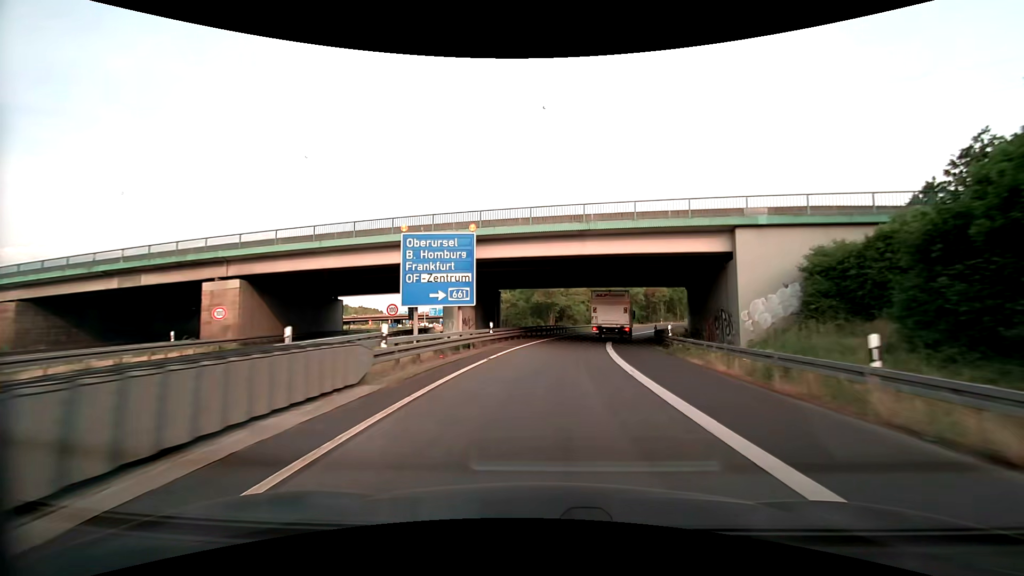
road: motorway_link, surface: asphalt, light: Day
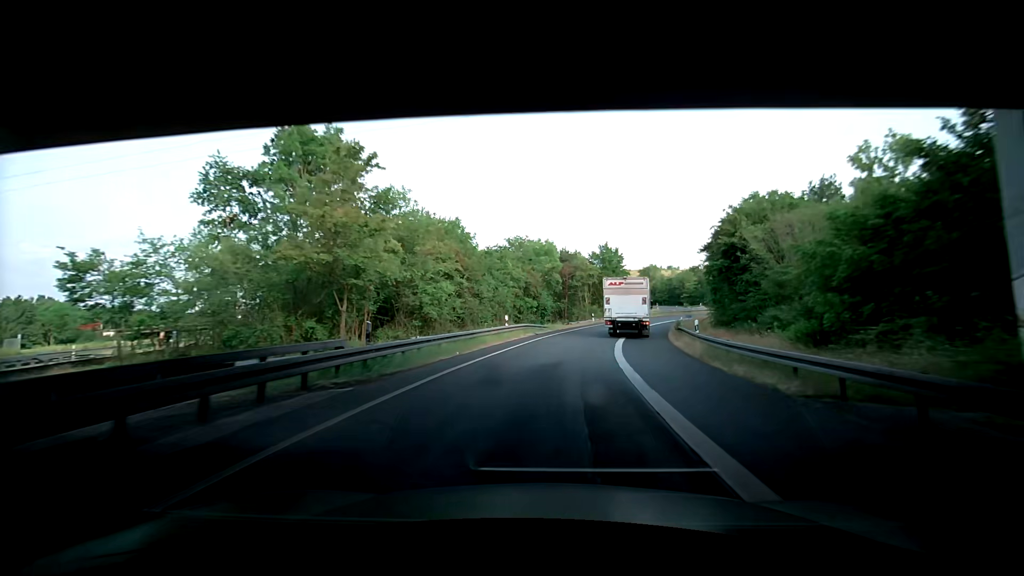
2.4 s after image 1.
(+4.0, +45.1) m; +8°
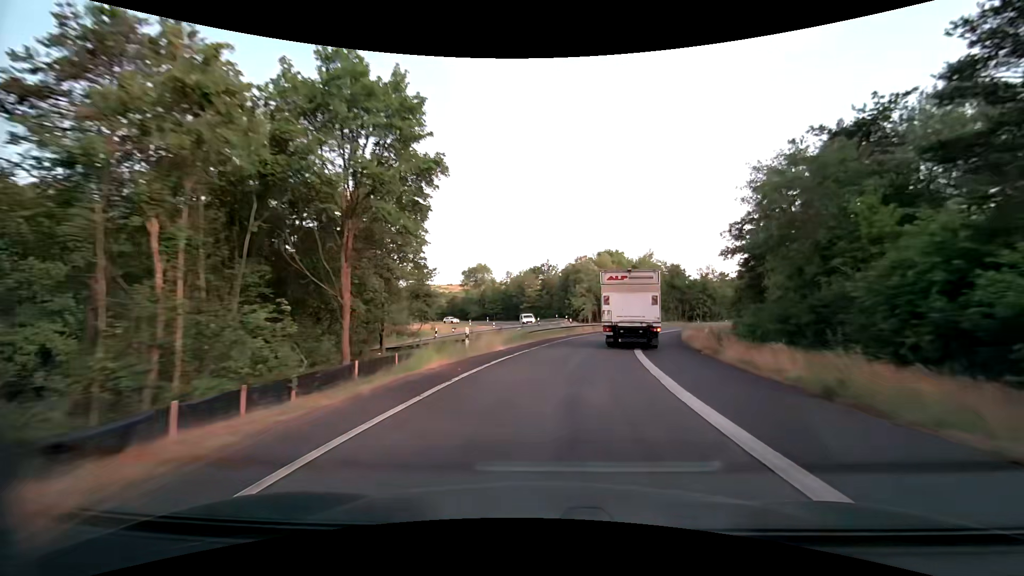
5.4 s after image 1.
(+13.0, +52.6) m; +25°
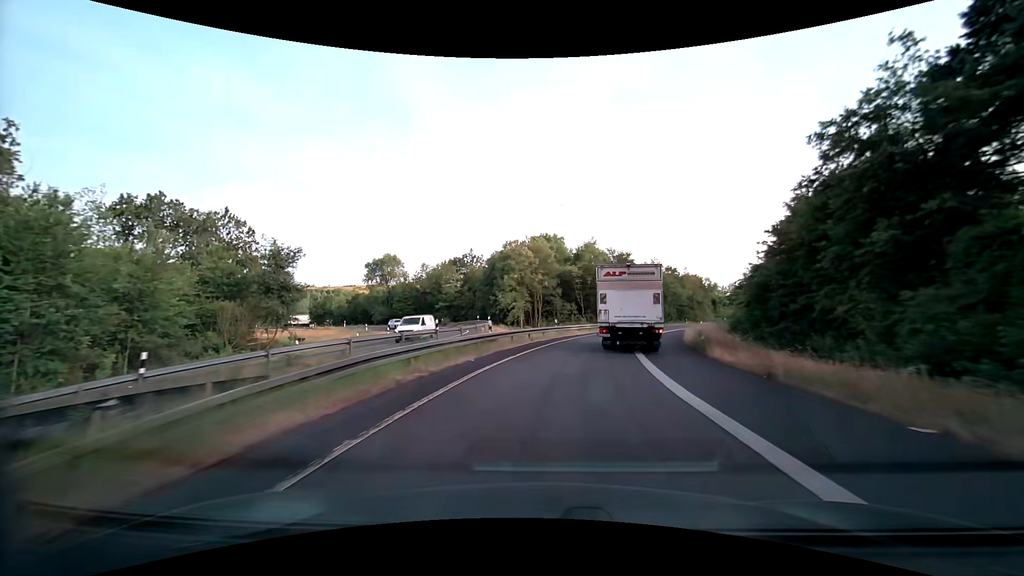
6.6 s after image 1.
(+1.5, +20.8) m; +8°
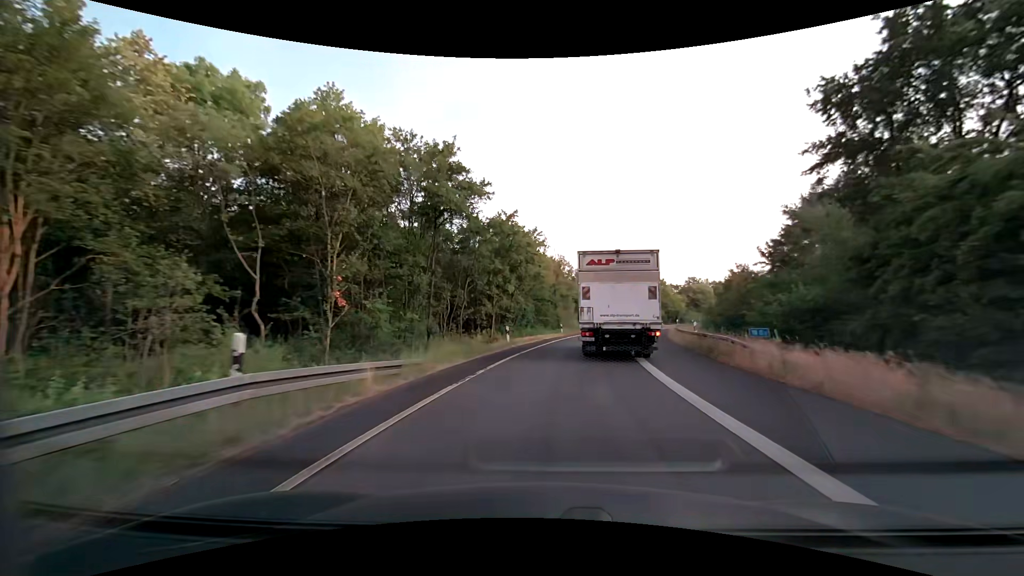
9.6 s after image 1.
(+8.7, +49.6) m; +20°
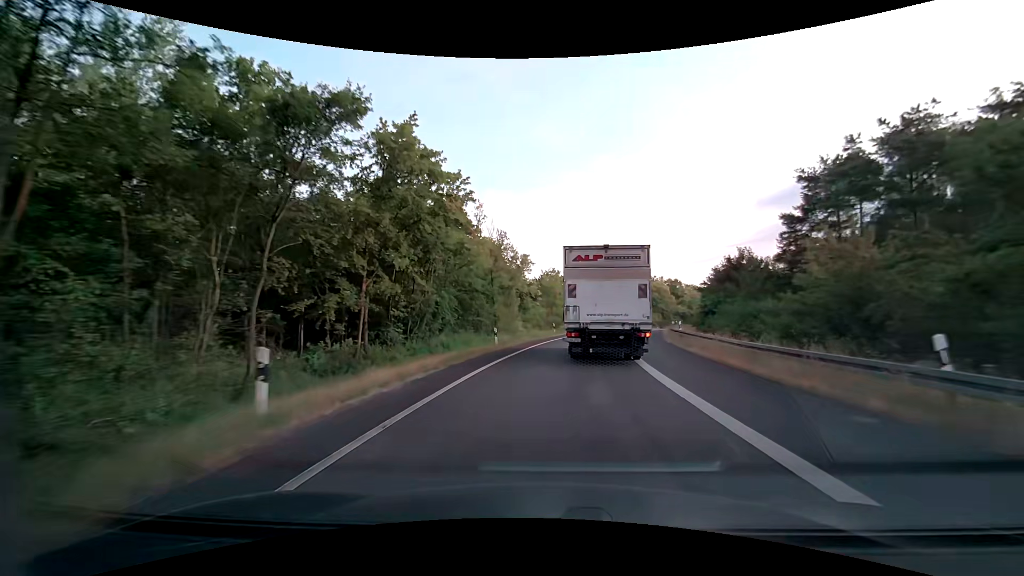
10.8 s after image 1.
(+1.0, +19.6) m; +6°
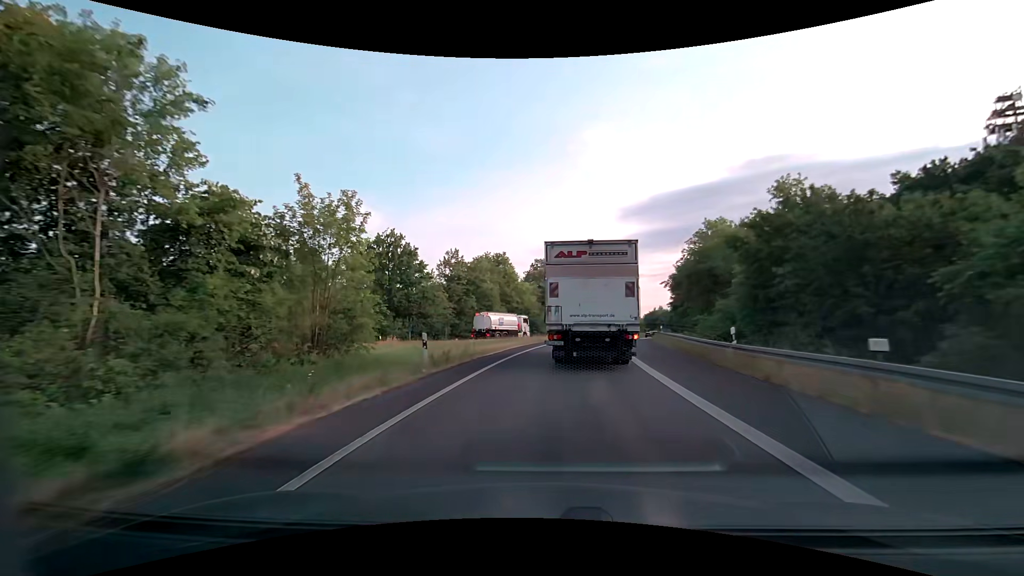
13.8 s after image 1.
(+5.6, +47.3) m; +13°
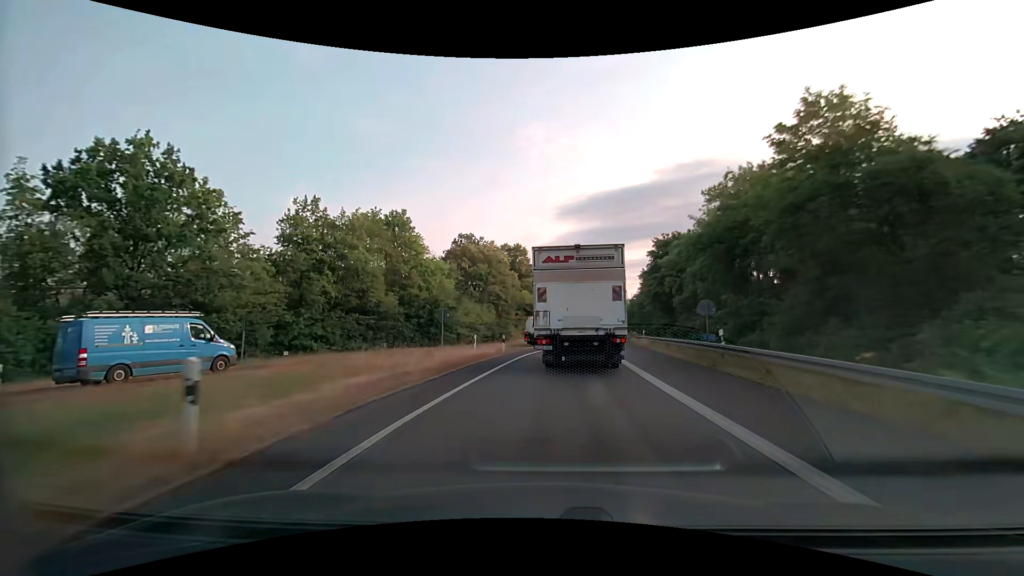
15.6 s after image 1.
(+2.0, +27.9) m; +7°
(0, +10) (+1, +20) (+2, +30) (+3, +40) (+5, +50) (+7, +60) (+9, +69) (+10, +79) (+12, +89) (+14, +99) m
